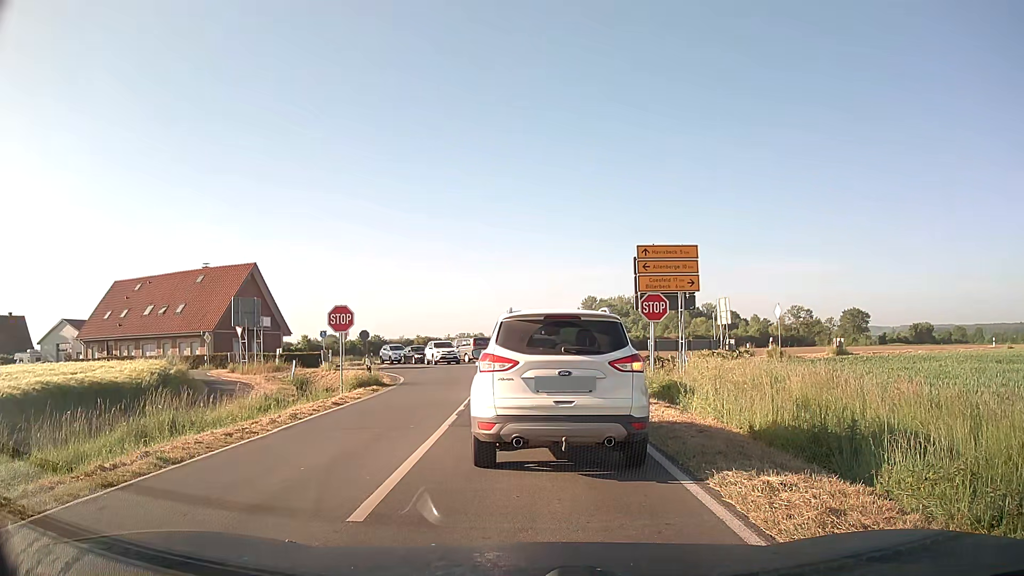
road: secondary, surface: asphalt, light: Day
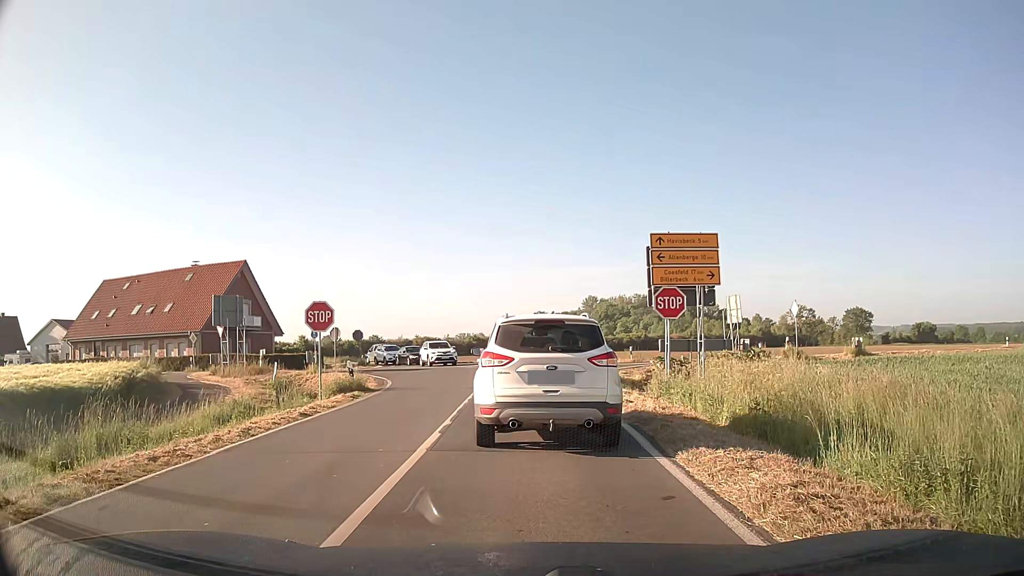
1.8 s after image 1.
(0.0, +2.6) m; 0°
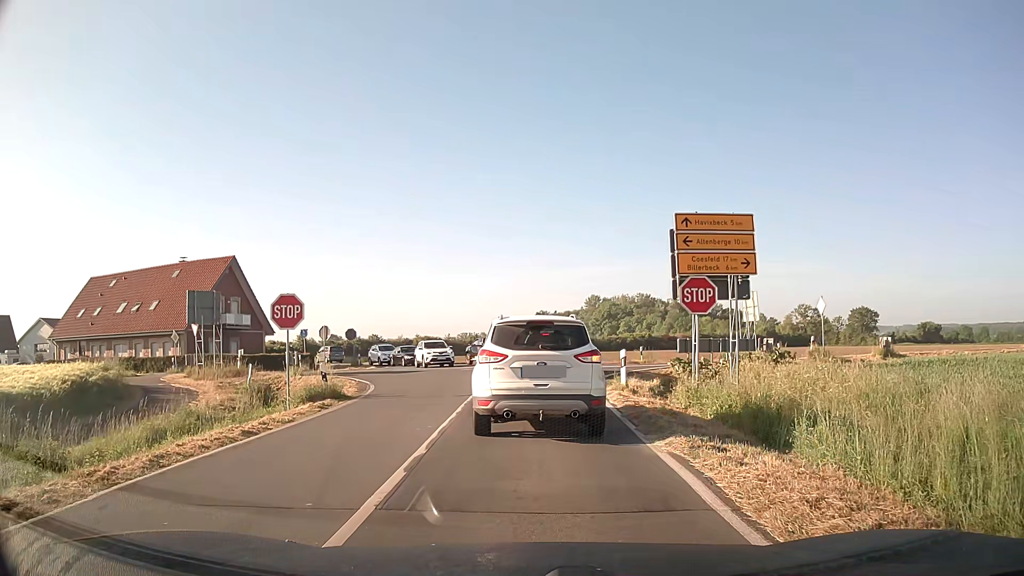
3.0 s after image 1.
(0.0, +3.1) m; 0°
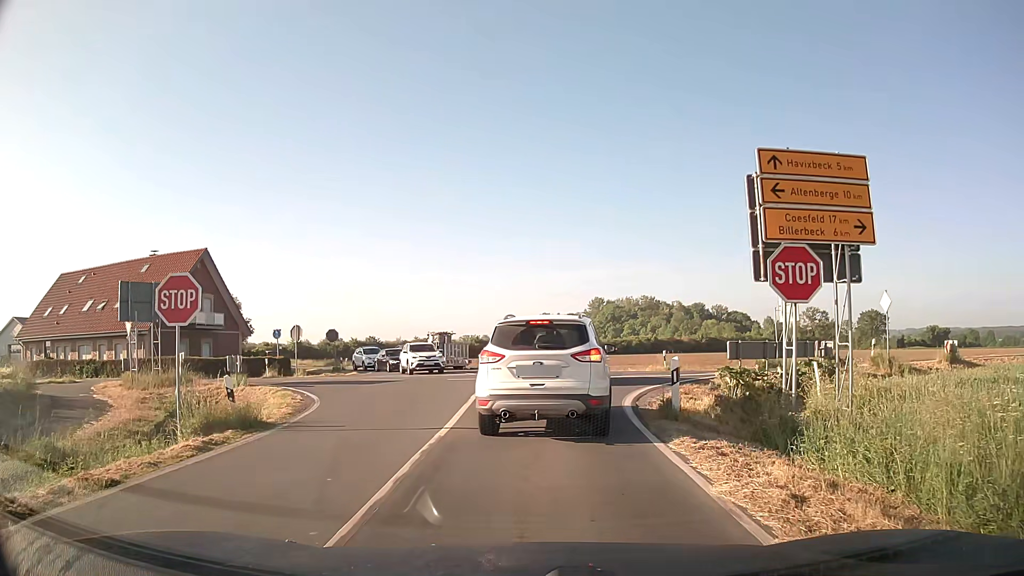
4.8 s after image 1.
(0.0, +6.1) m; 0°
